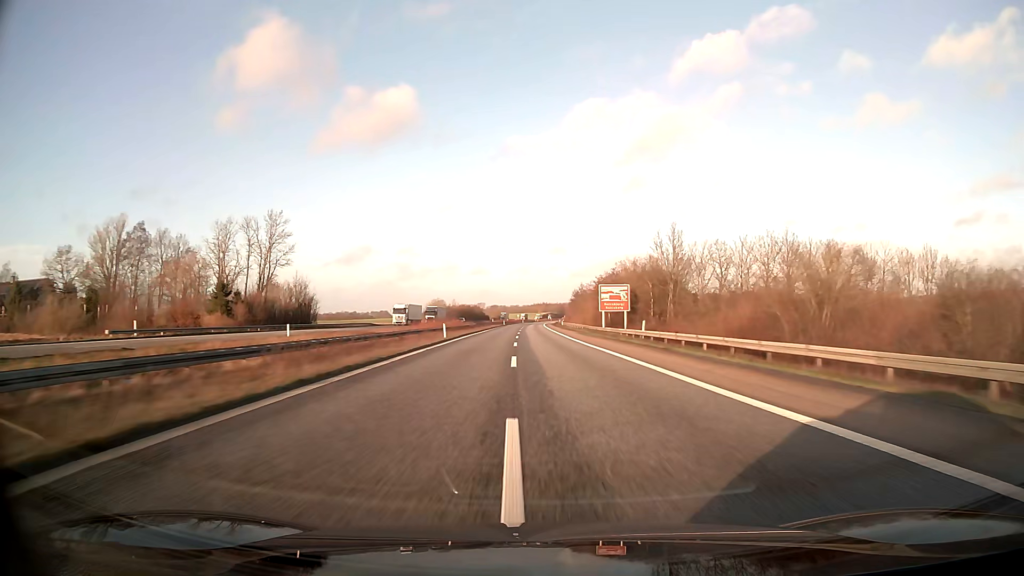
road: motorway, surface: asphalt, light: Day
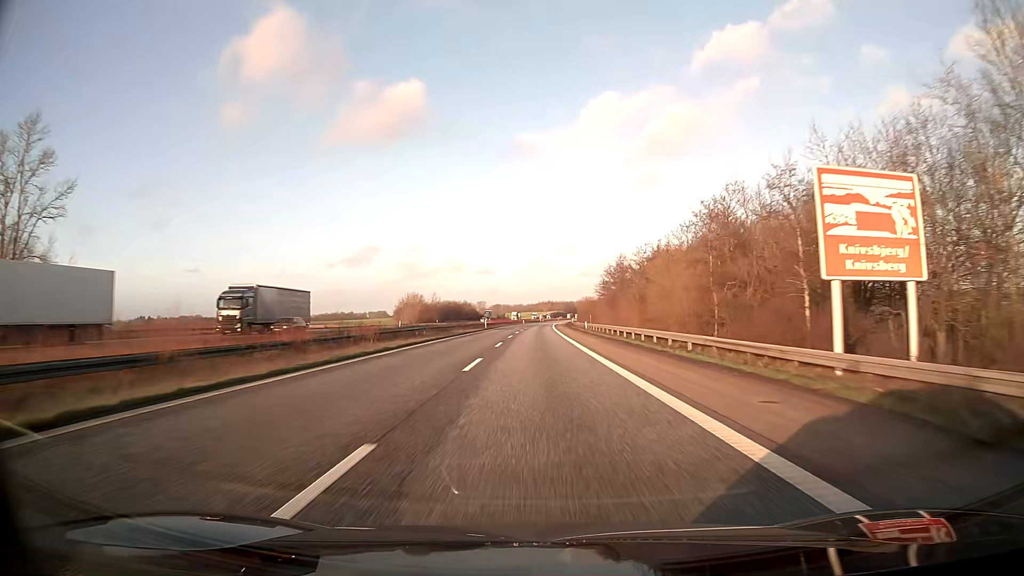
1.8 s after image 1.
(-0.2, +61.9) m; -1°
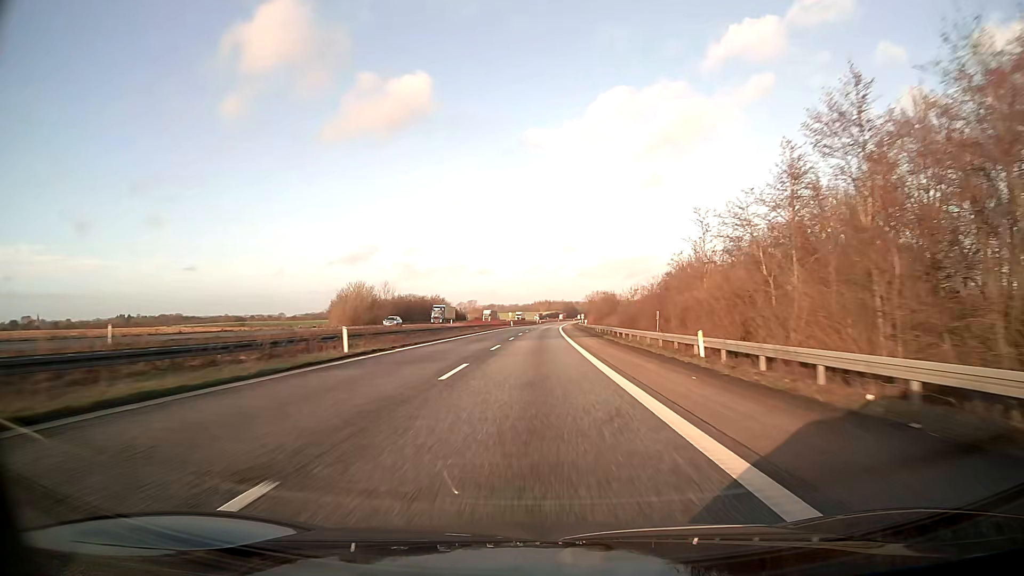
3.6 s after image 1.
(0.0, +61.9) m; 0°
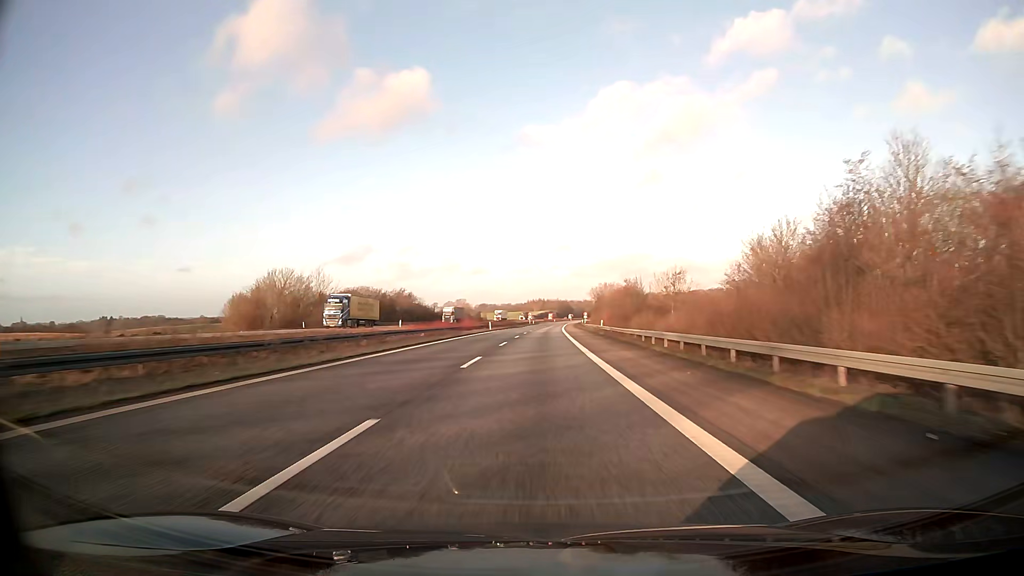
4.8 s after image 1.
(+0.1, +41.2) m; 0°
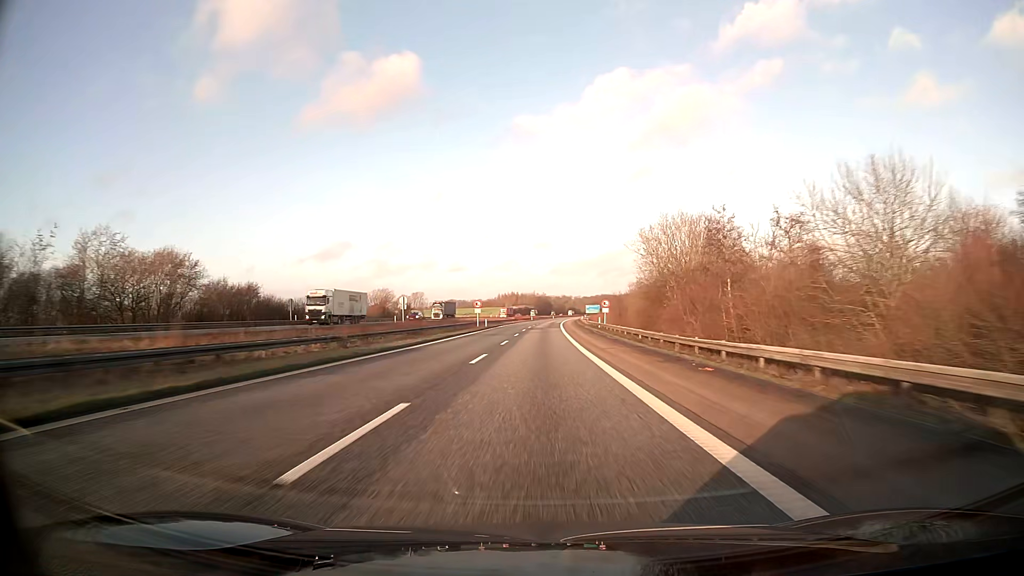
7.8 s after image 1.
(+1.8, +103.0) m; +2°
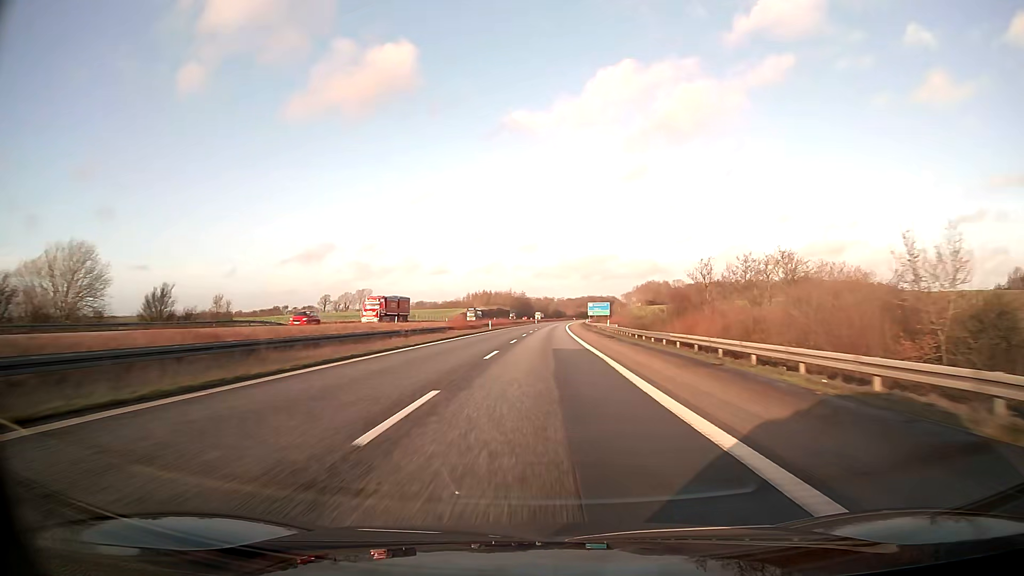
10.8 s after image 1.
(+1.4, +103.2) m; +2°
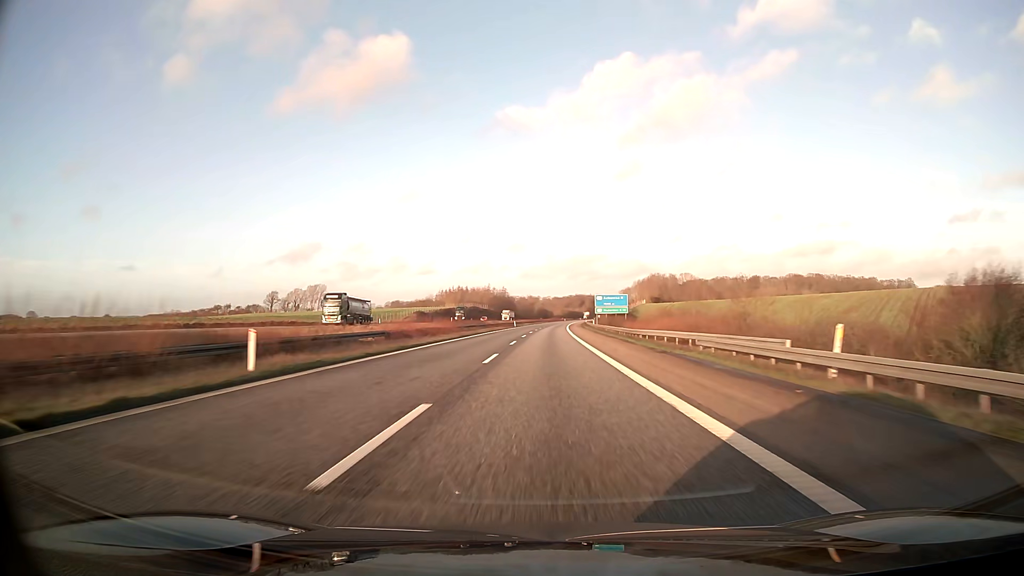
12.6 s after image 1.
(+0.8, +61.8) m; +1°
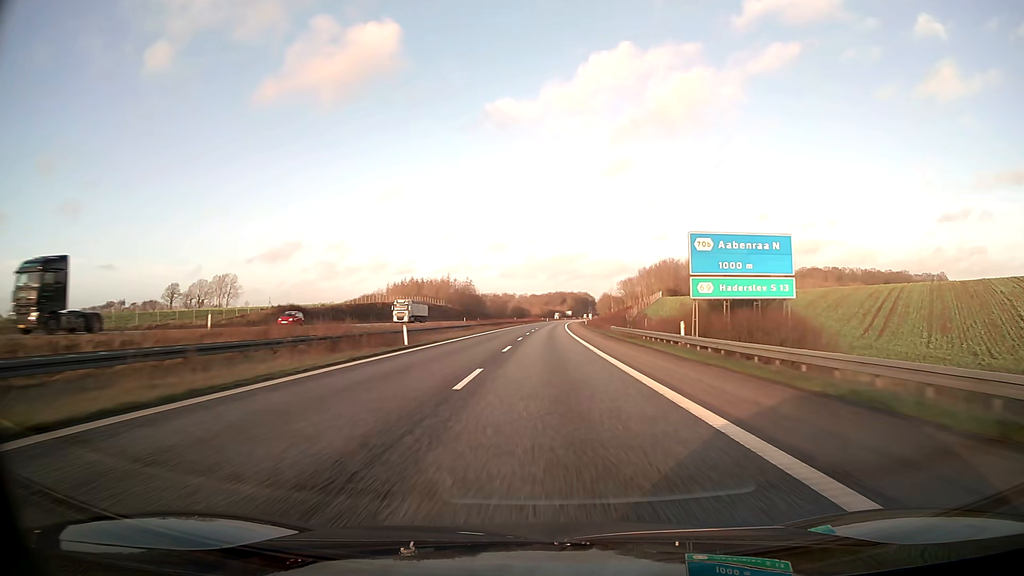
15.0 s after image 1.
(+1.2, +82.4) m; +2°
(0, +10) (0, +20) (0, +30) (0, +40) (0, +50) (+1, +60) (+1, +70) (+1, +80) (+1, +90) (+2, +100) m
